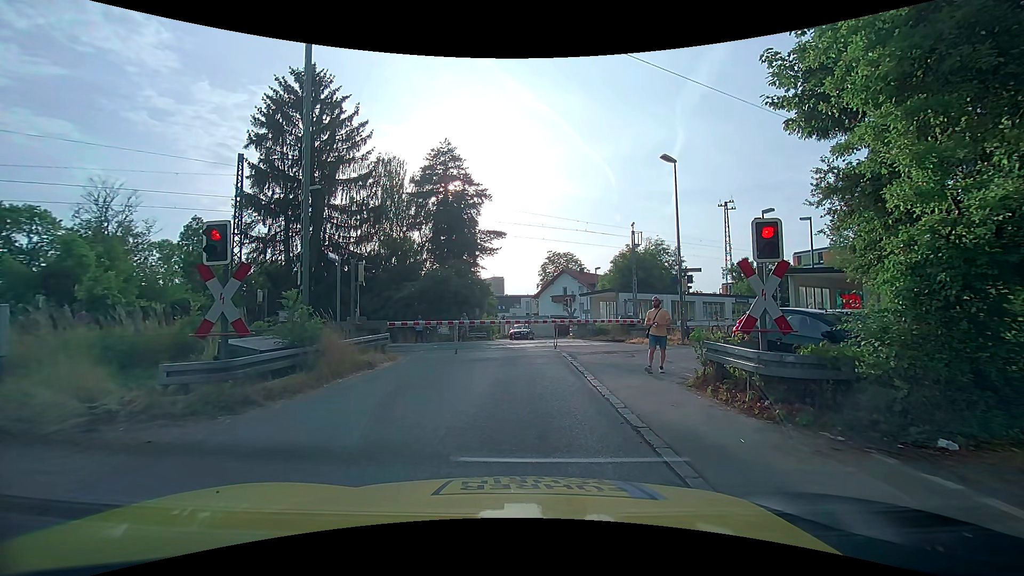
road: unclassified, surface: asphalt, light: Day
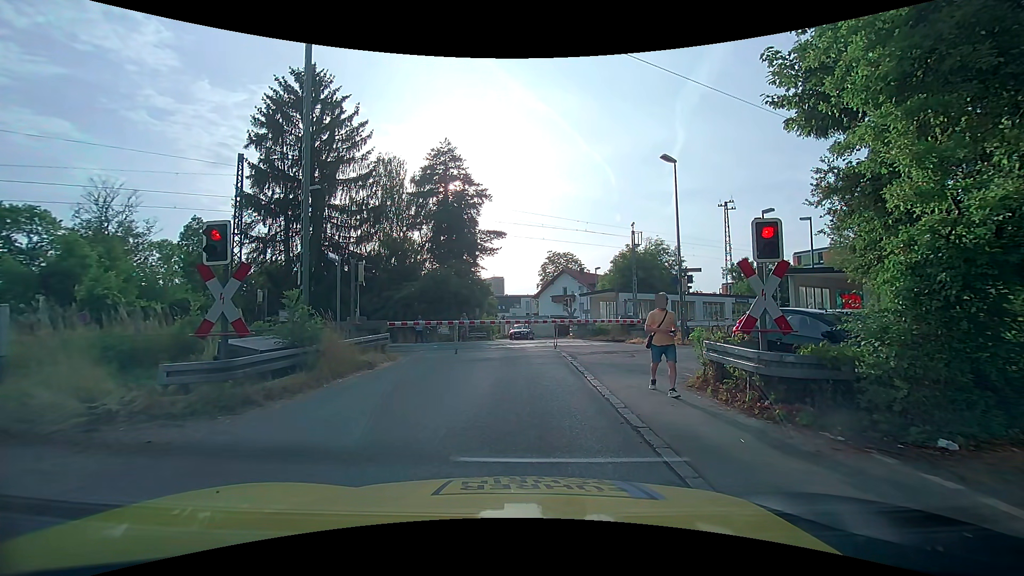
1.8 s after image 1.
(0.0, 0.0) m; 0°
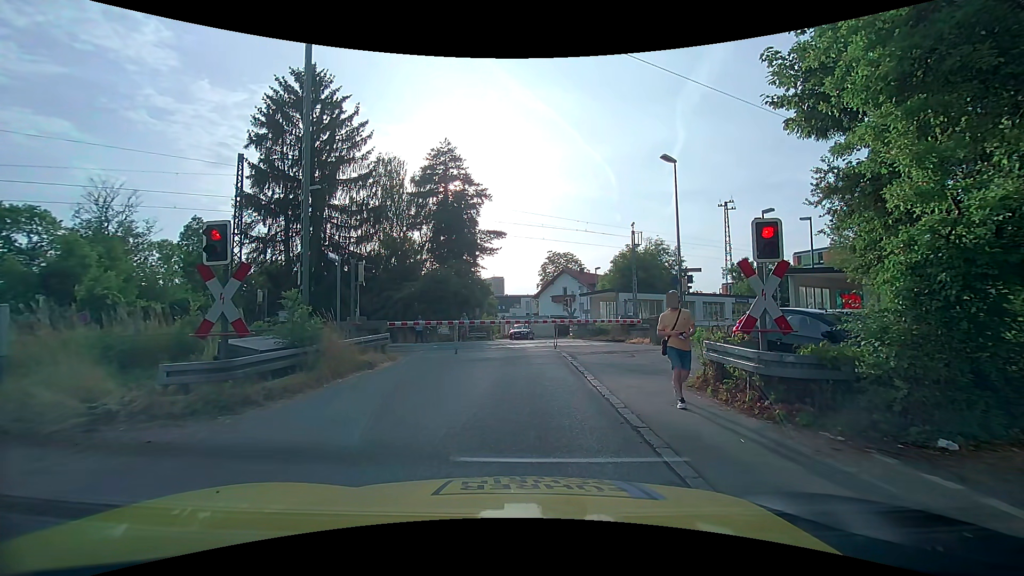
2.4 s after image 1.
(0.0, 0.0) m; 0°
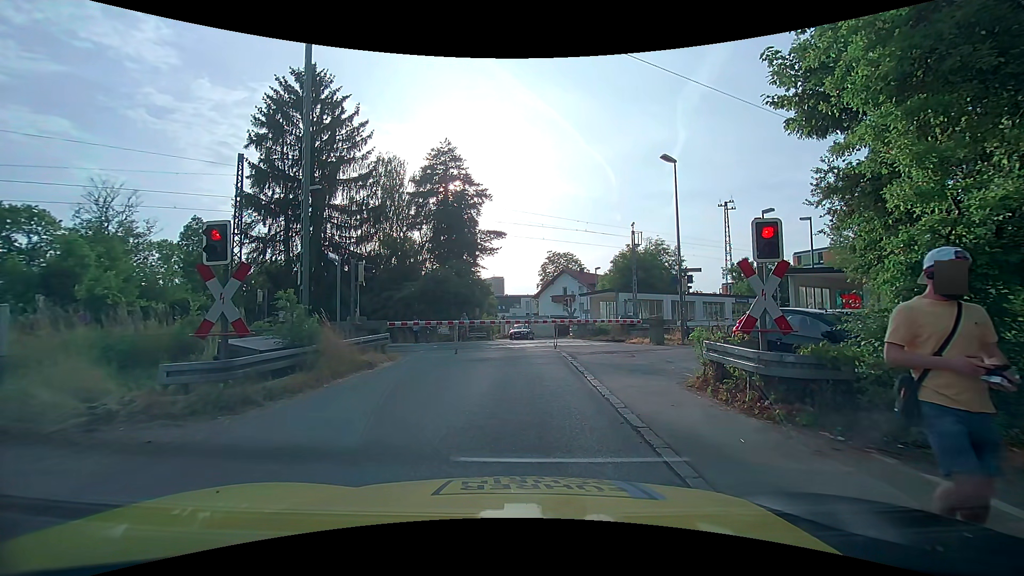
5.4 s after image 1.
(0.0, 0.0) m; 0°
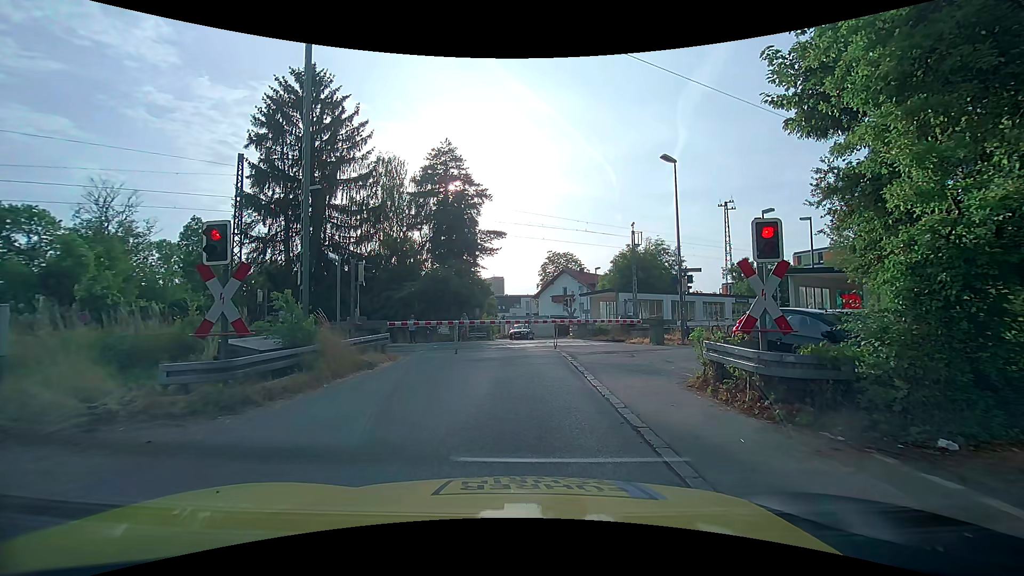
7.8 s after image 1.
(0.0, 0.0) m; 0°
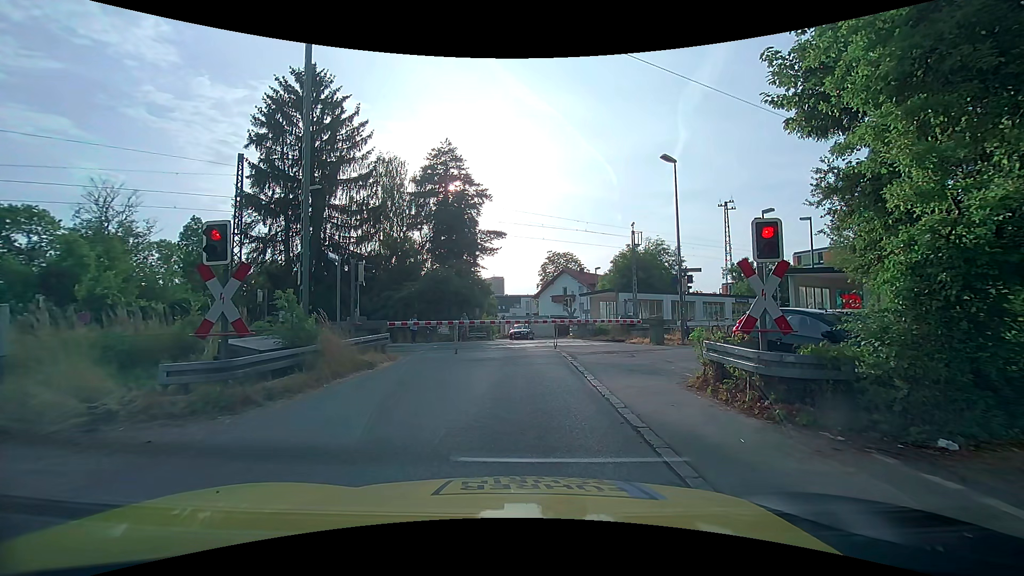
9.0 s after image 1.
(0.0, 0.0) m; 0°
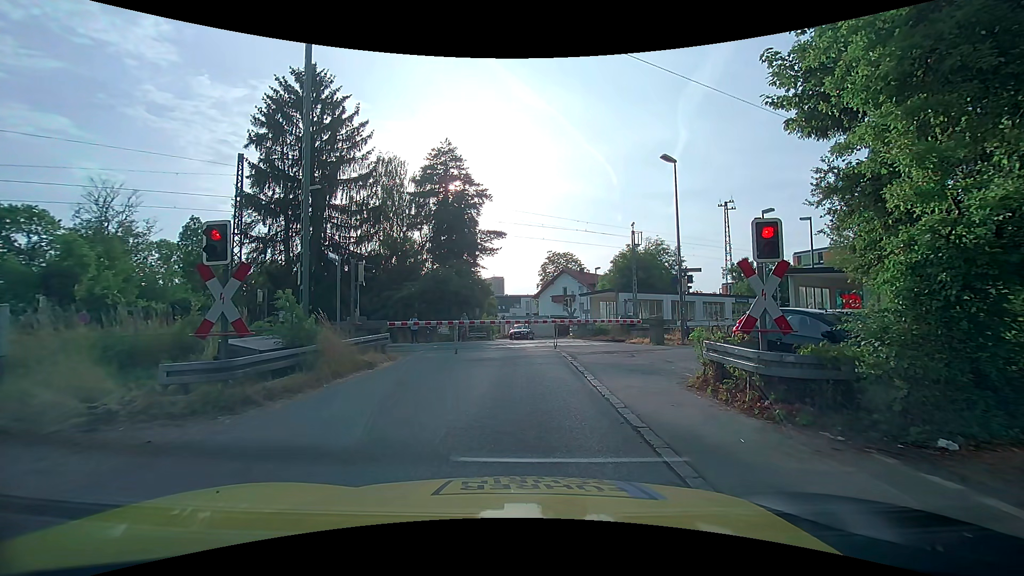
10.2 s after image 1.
(0.0, 0.0) m; 0°
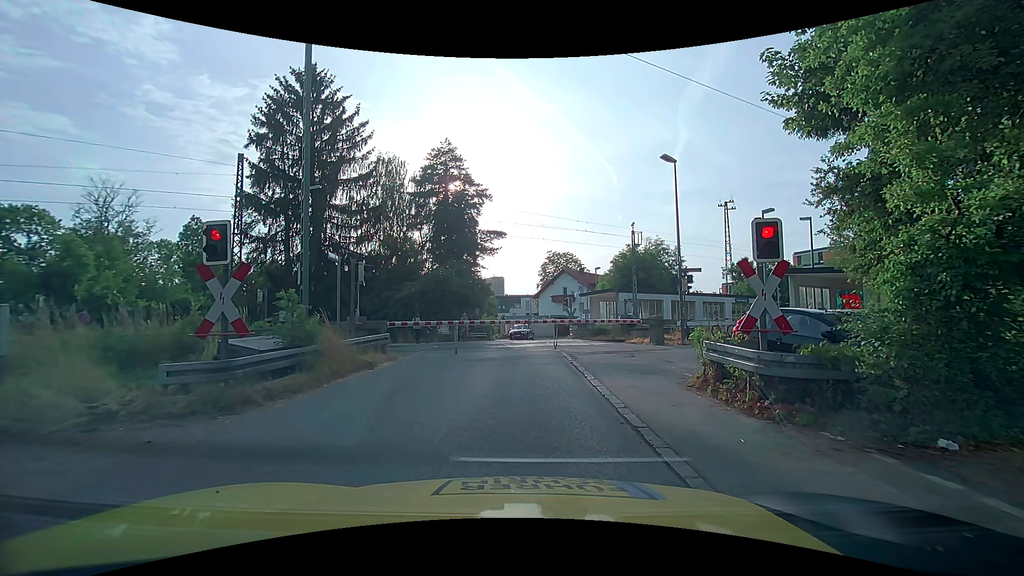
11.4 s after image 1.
(0.0, 0.0) m; 0°
